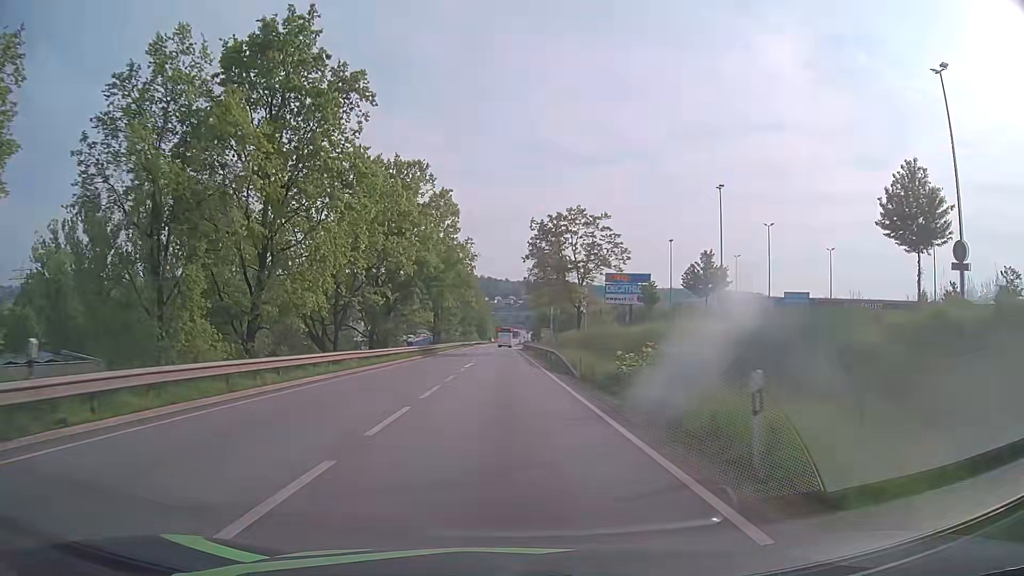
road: primary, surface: asphalt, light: Day
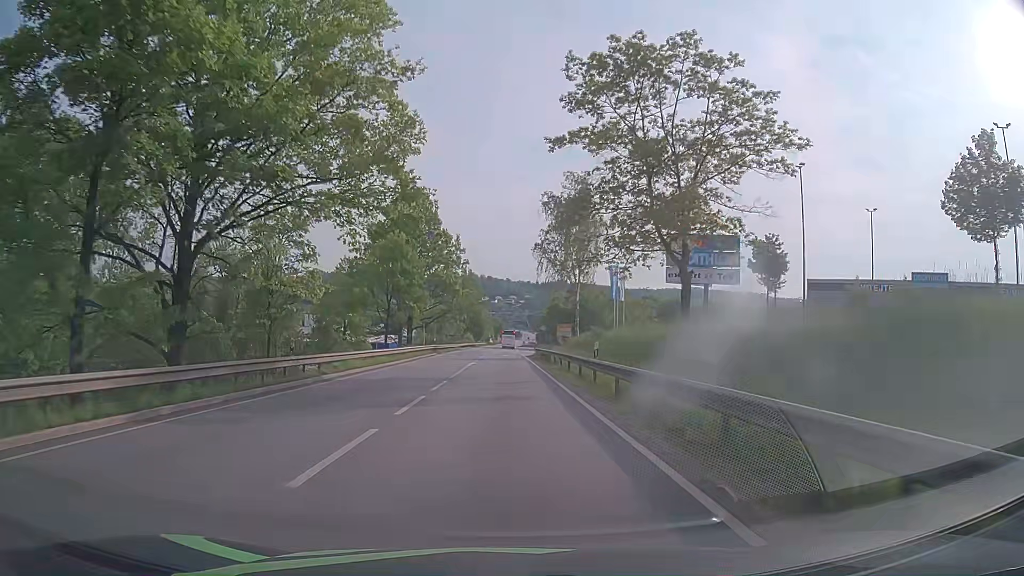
(-0.3, +39.0) m; 0°
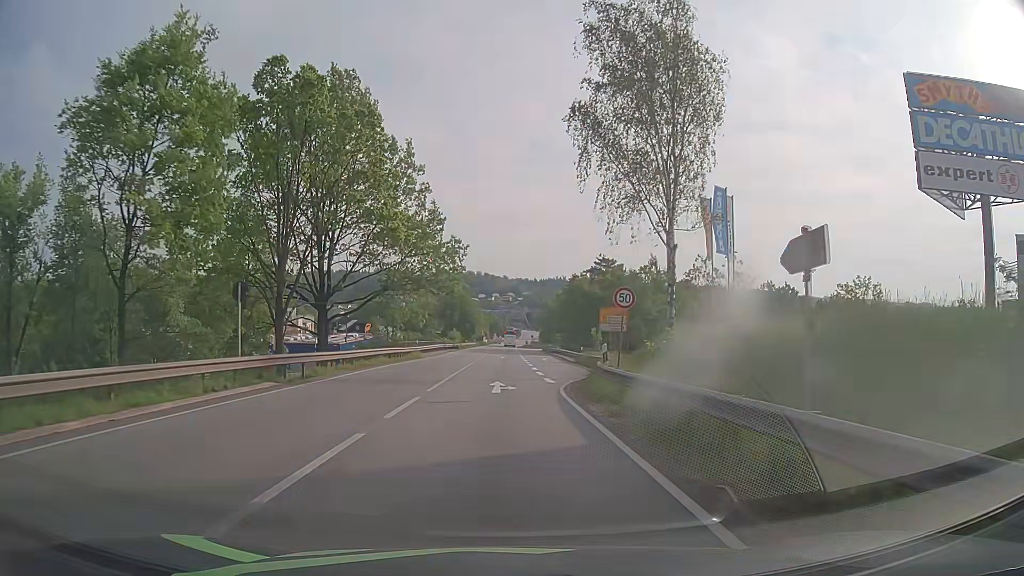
(0.0, +41.9) m; 0°
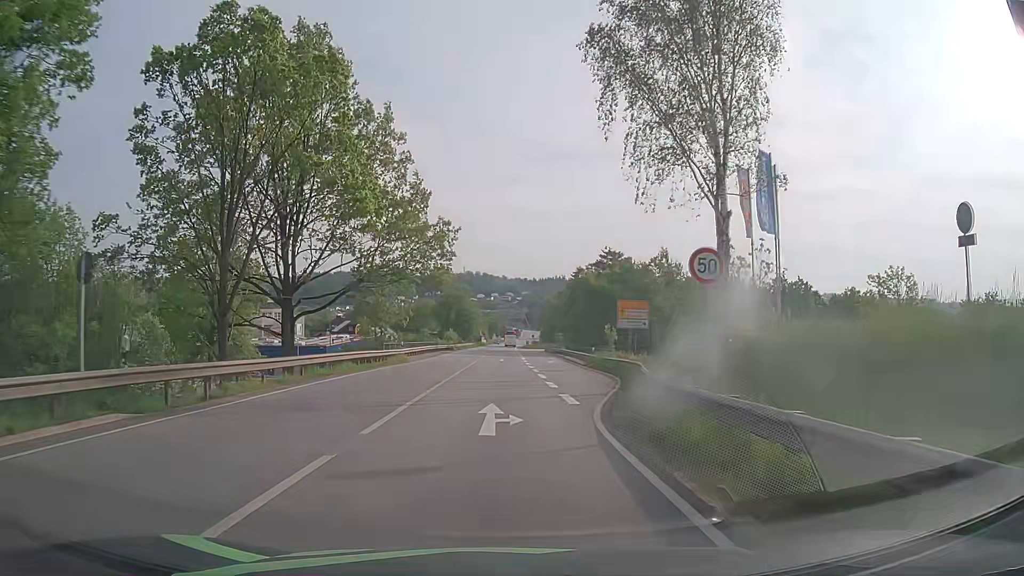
(0.0, +7.8) m; +1°
(0, +10) (0, +20) (0, +30) (0, +40) (0, +50) (0, +60) (0, +70) (0, +80) (0, +90) (-1, +100) m
